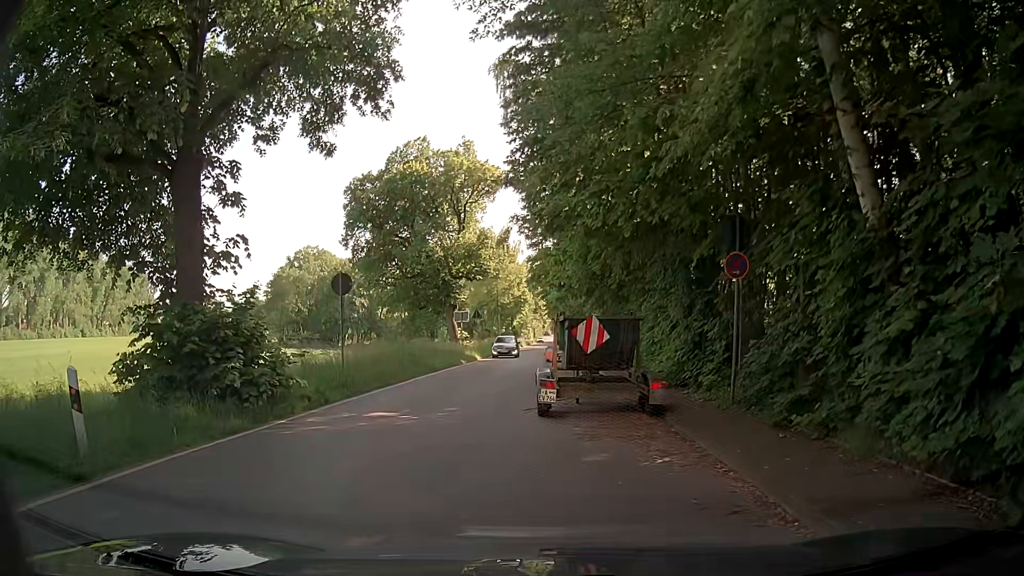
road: tertiary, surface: asphalt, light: Day
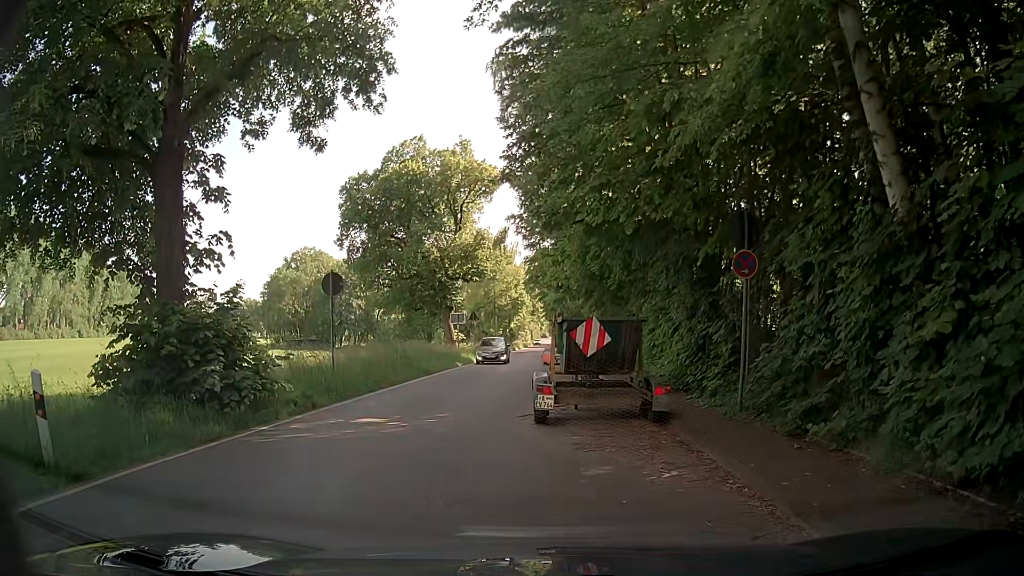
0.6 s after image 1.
(0.0, +0.6) m; 0°
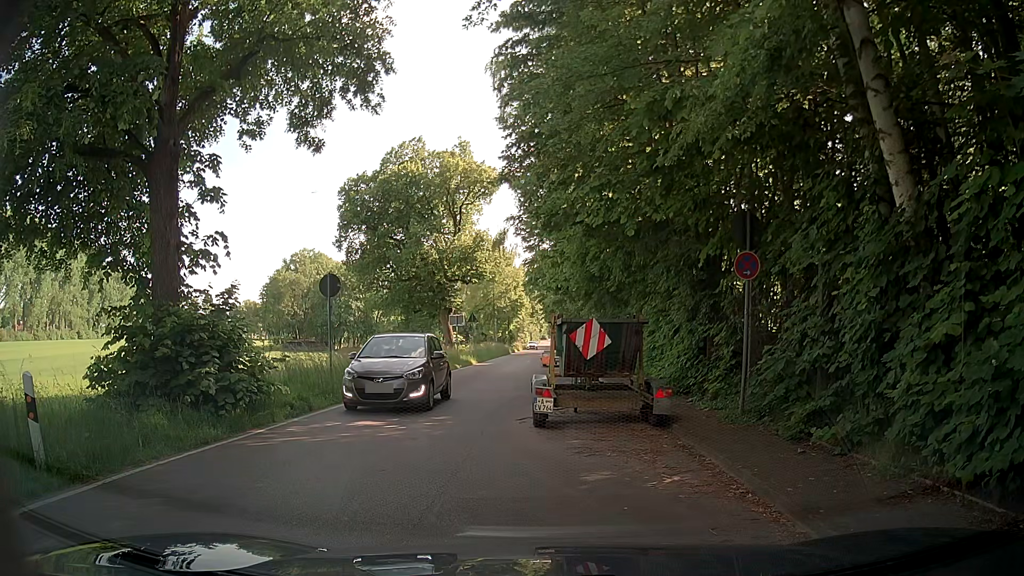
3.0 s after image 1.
(0.0, +0.2) m; 0°
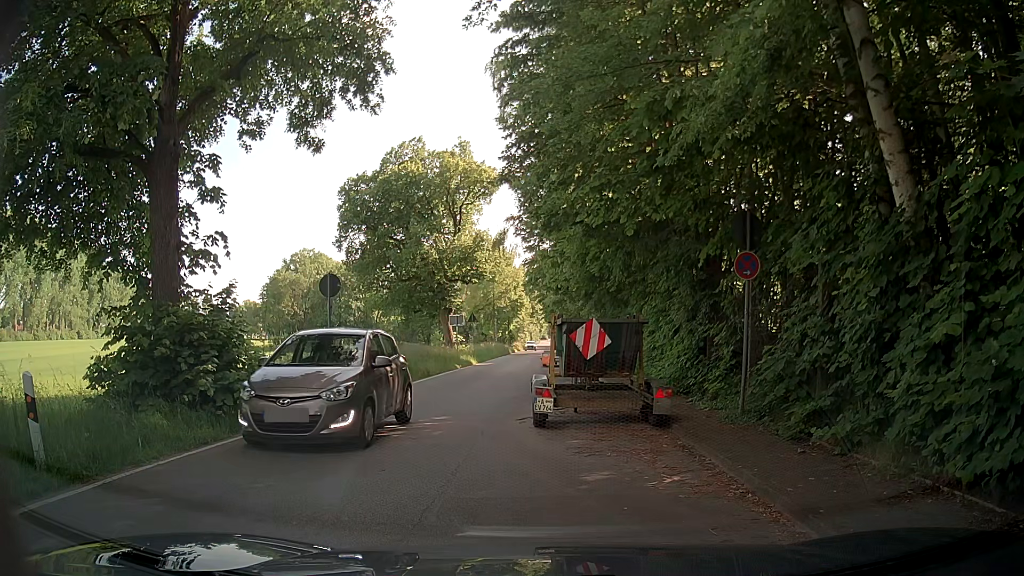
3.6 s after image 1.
(0.0, 0.0) m; 0°
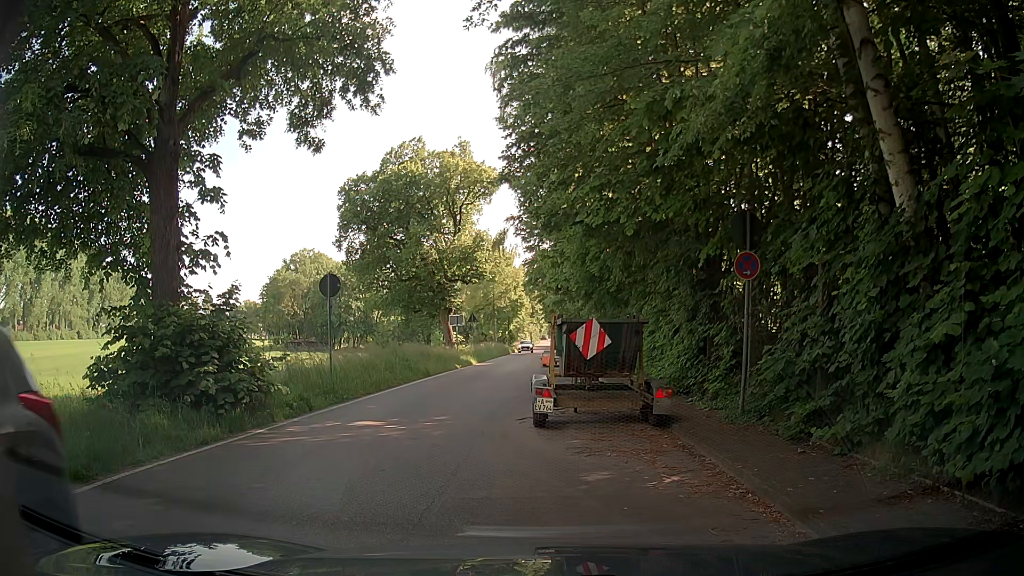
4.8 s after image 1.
(0.0, 0.0) m; 0°
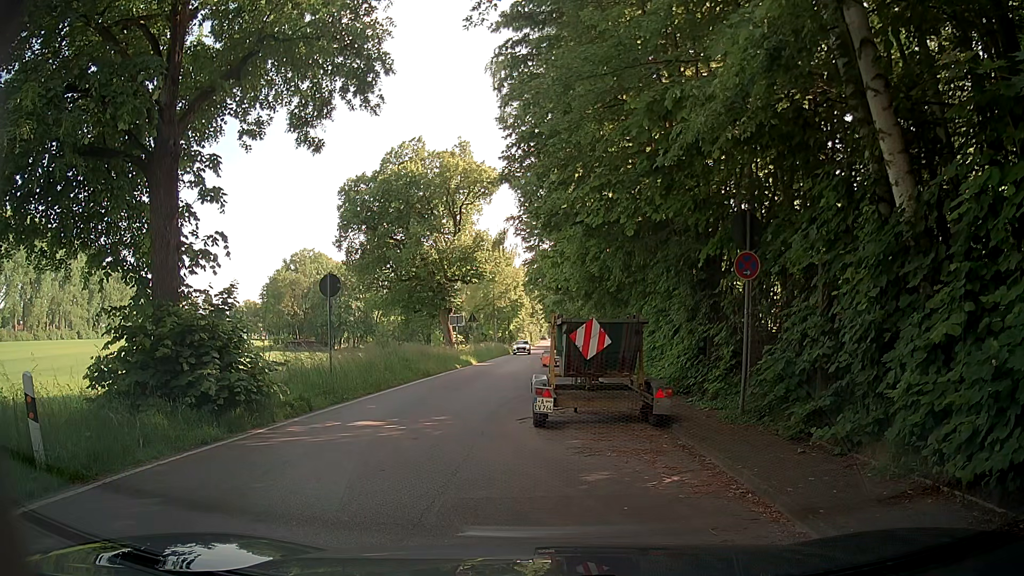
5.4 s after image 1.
(0.0, 0.0) m; 0°
